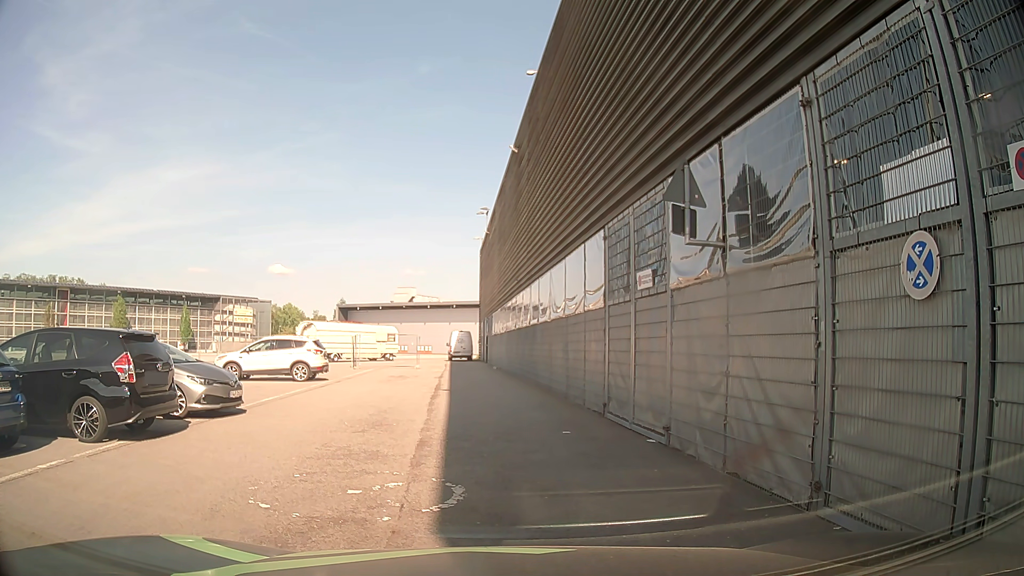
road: service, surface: asphalt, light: Day
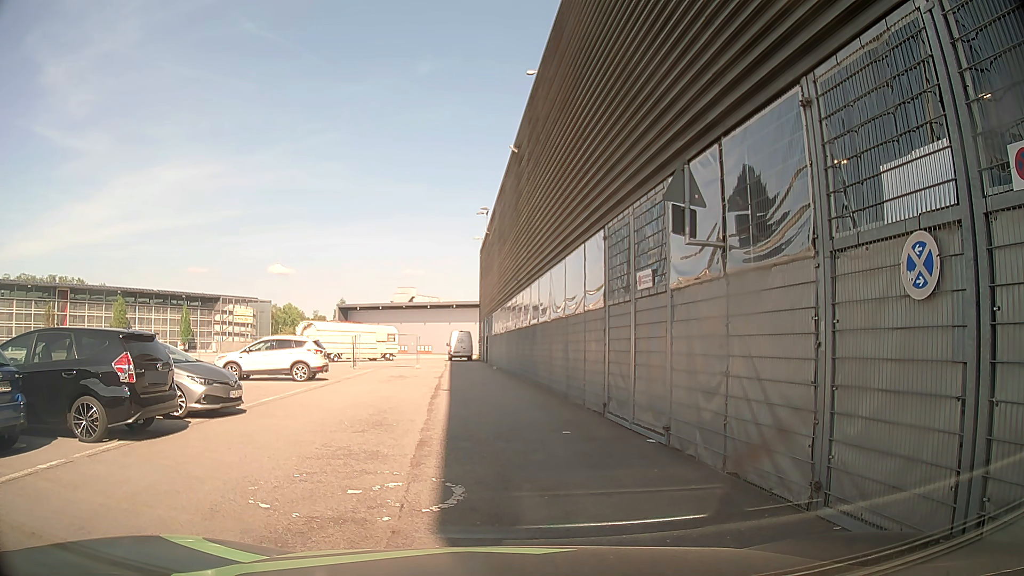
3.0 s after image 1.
(0.0, 0.0) m; 0°
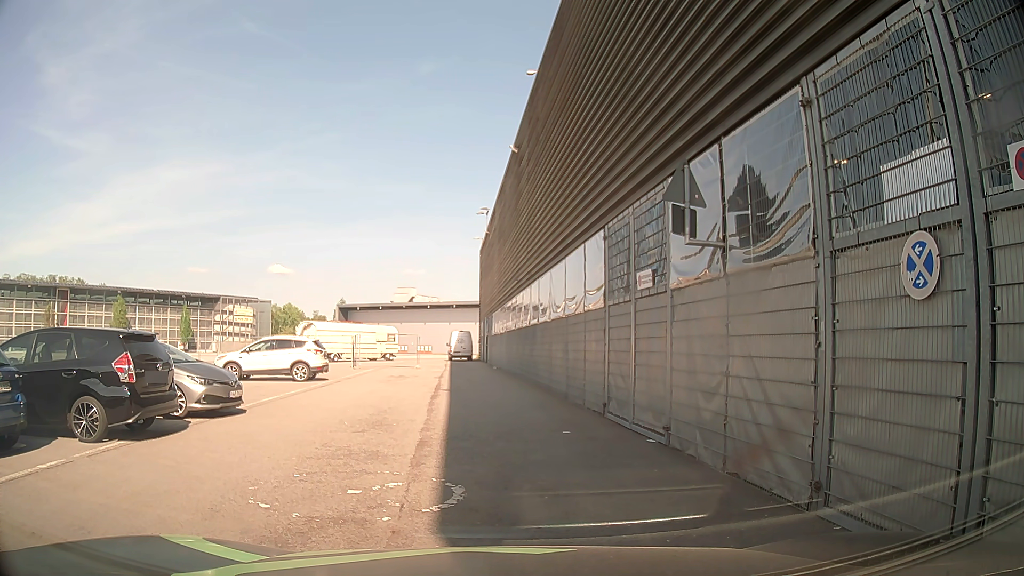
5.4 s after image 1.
(0.0, 0.0) m; 0°
